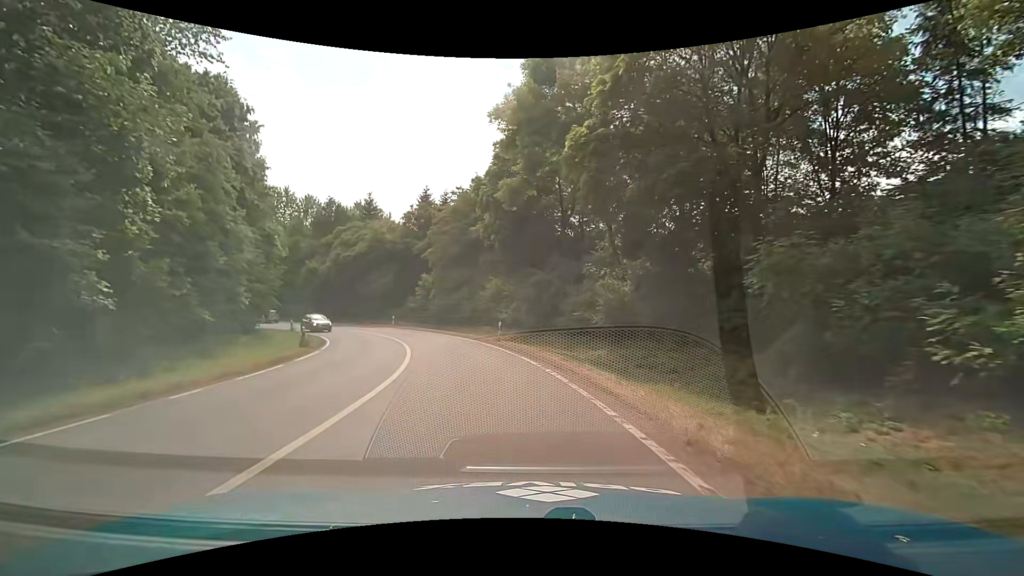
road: trunk_link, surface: asphalt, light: Day
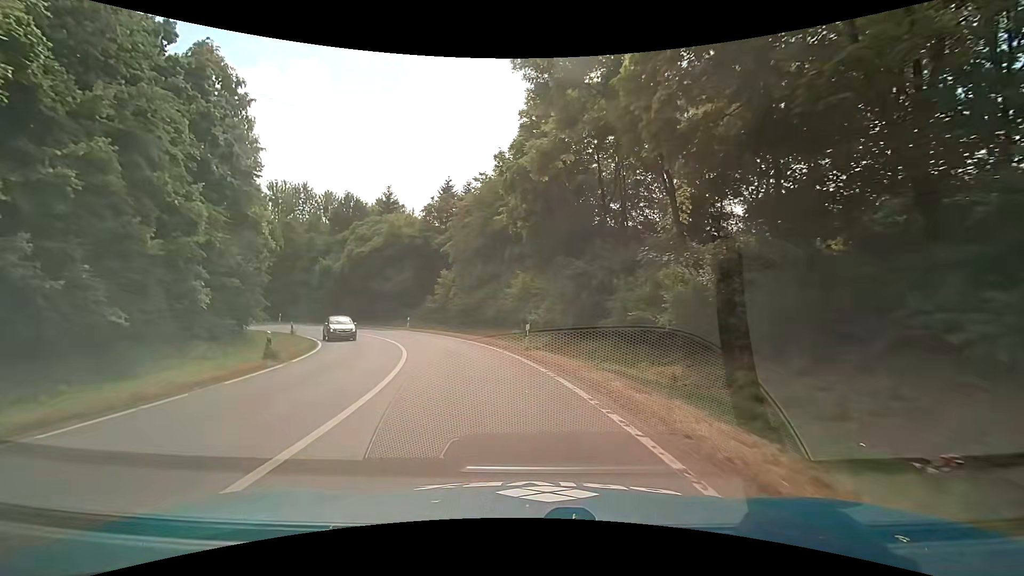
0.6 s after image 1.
(-0.2, +6.0) m; -4°
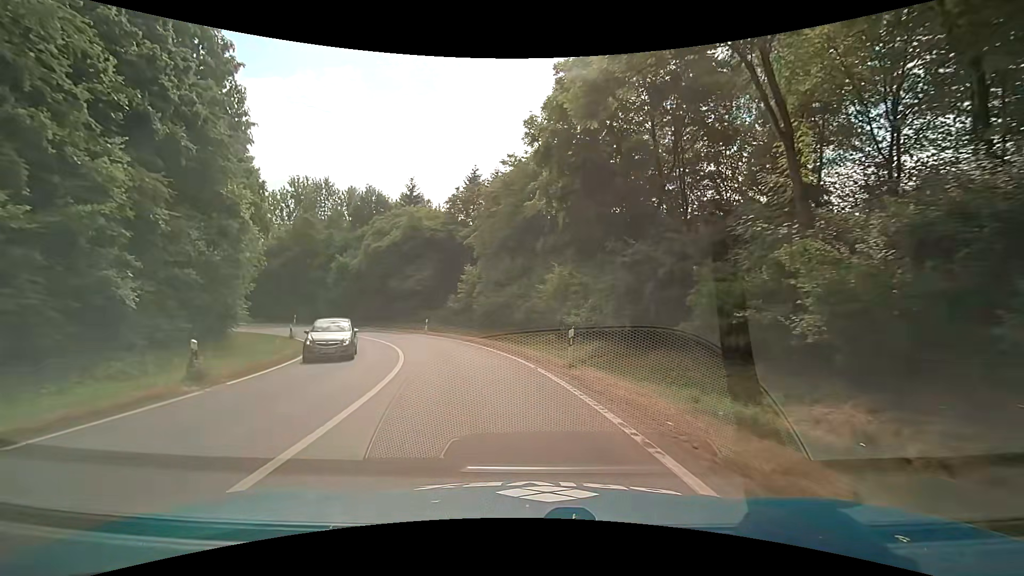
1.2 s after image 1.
(-0.2, +5.9) m; -4°
(-1, +10) (-2, +20) (-5, +29) (-10, +38) (-16, +46) (-24, +52) (-33, +57) (-42, +61) (-52, +62) (-62, +61) m
